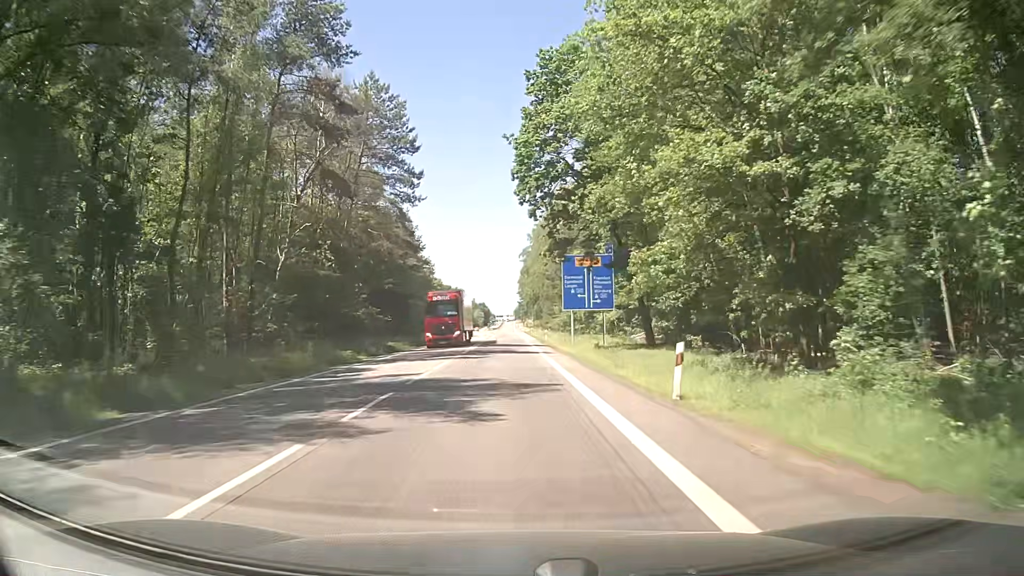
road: secondary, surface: asphalt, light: Day
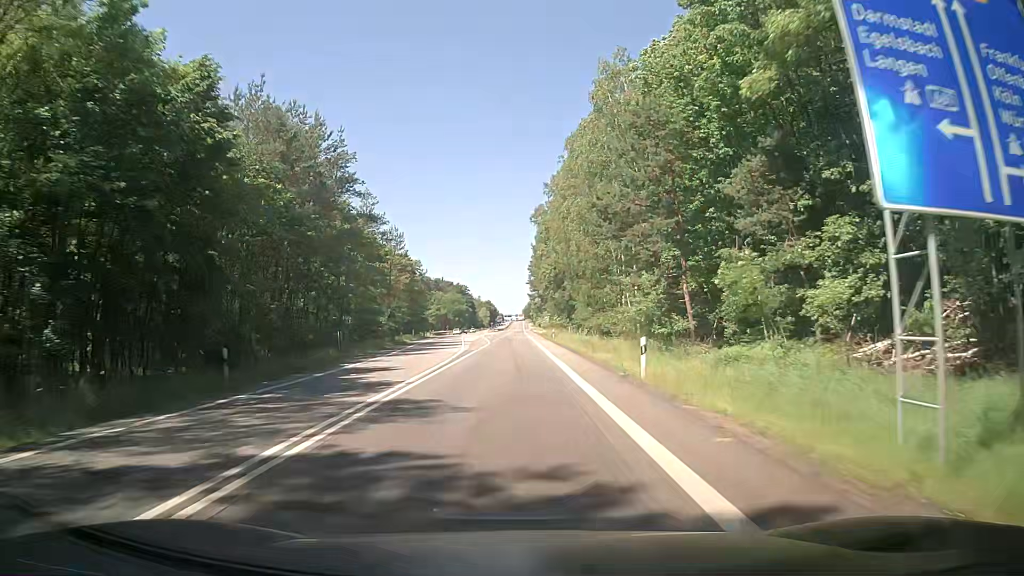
(+0.2, +46.0) m; +1°
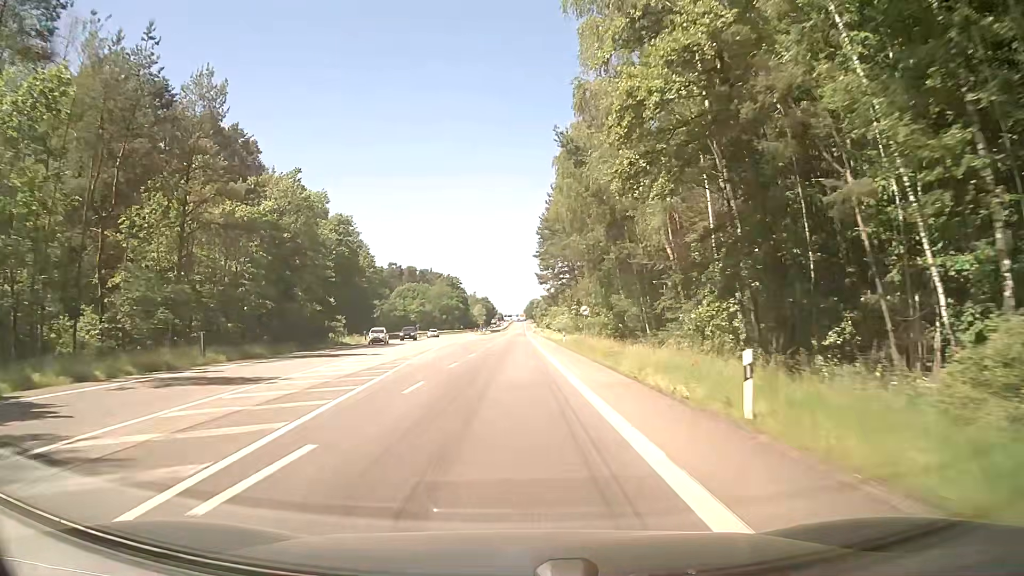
(-0.4, +58.2) m; -1°
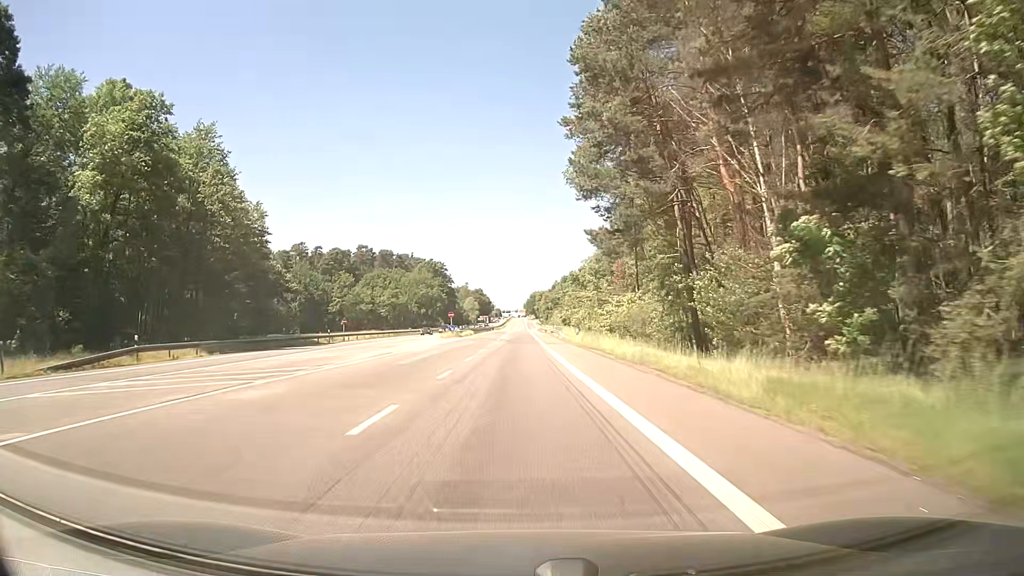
(-0.1, +59.1) m; 0°
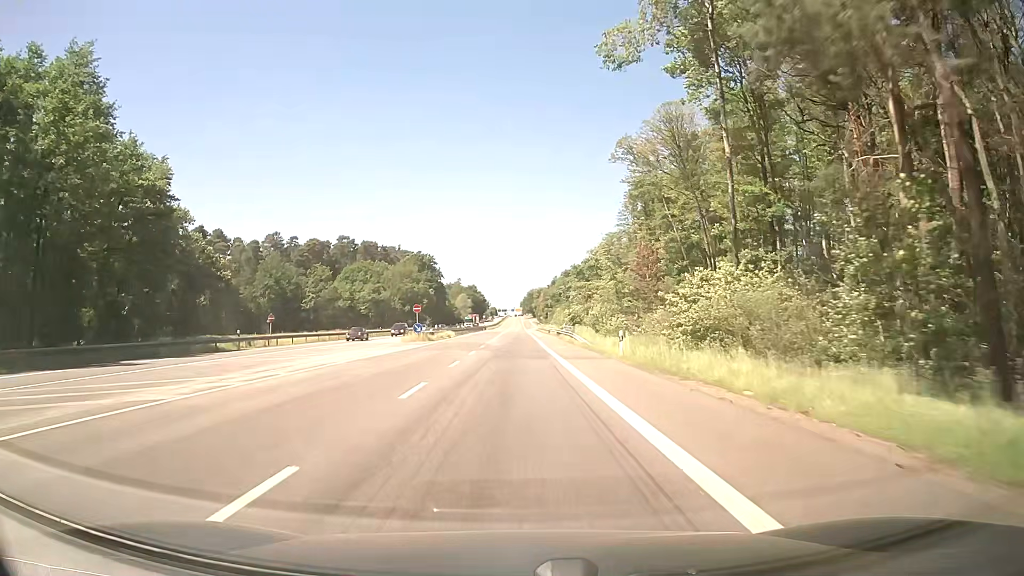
(0.0, +23.0) m; 0°
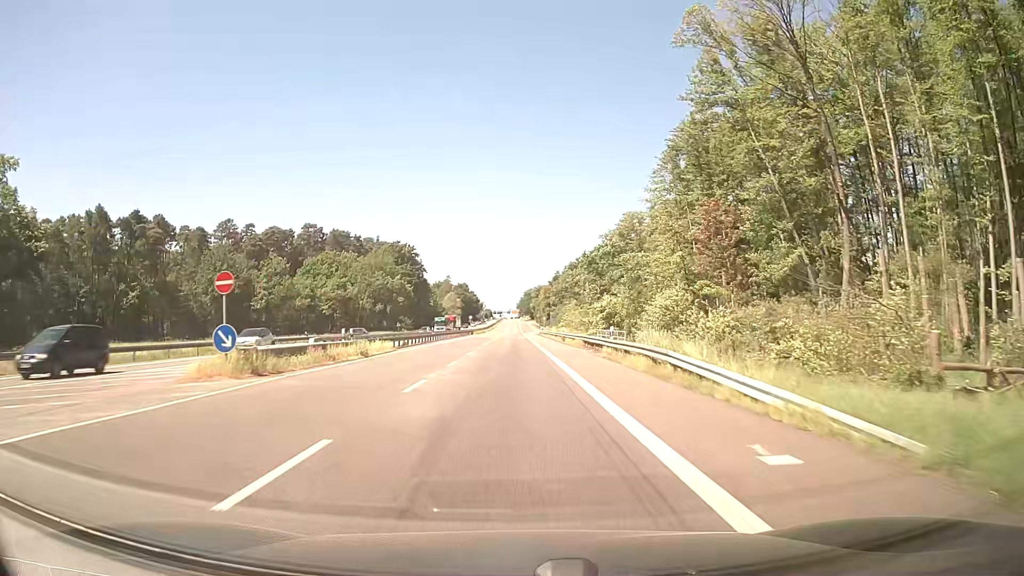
(+0.3, +34.4) m; +1°
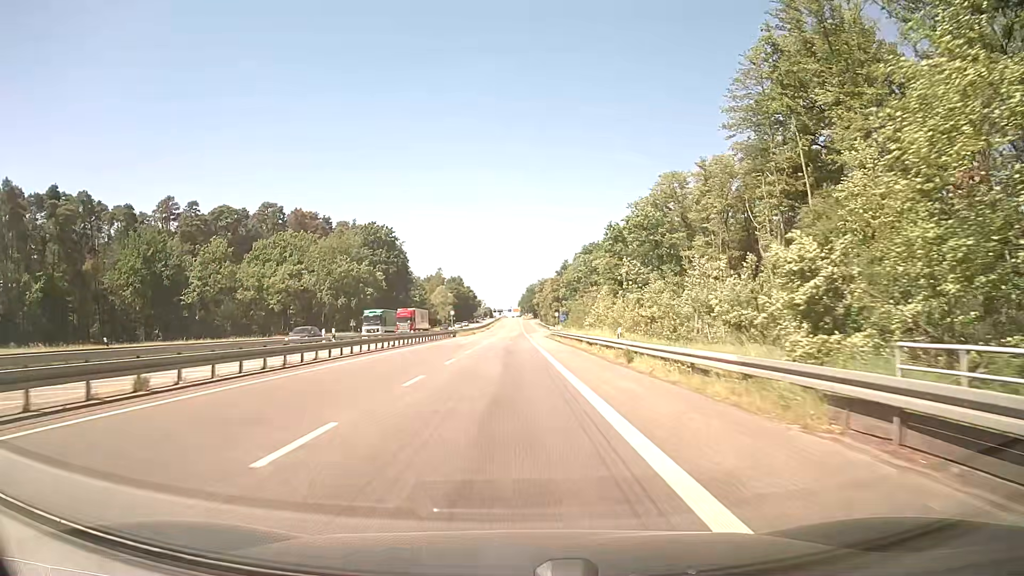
(0.0, +34.4) m; 0°
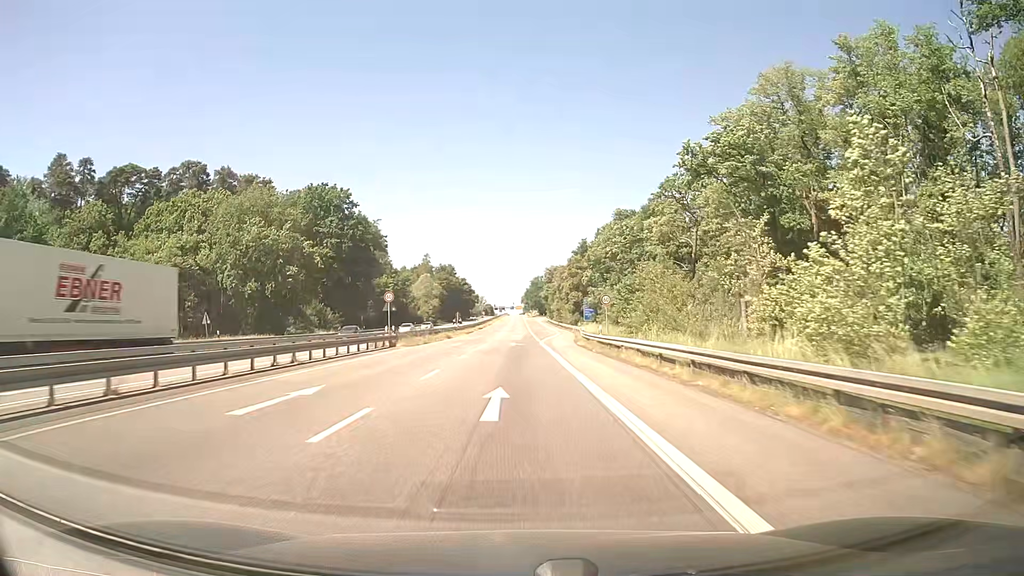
(-0.3, +43.1) m; 0°
(0, +10) (0, +20) (0, +30) (0, +40) (0, +50) (0, +60) (0, +70) (0, +80) (0, +90) (0, +100) m
